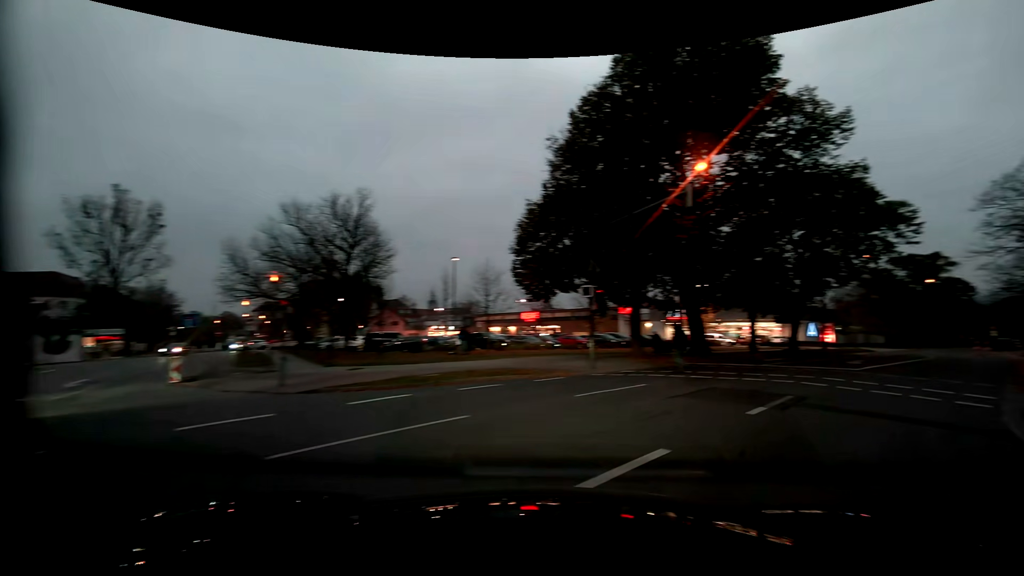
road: residential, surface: asphalt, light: Dusk
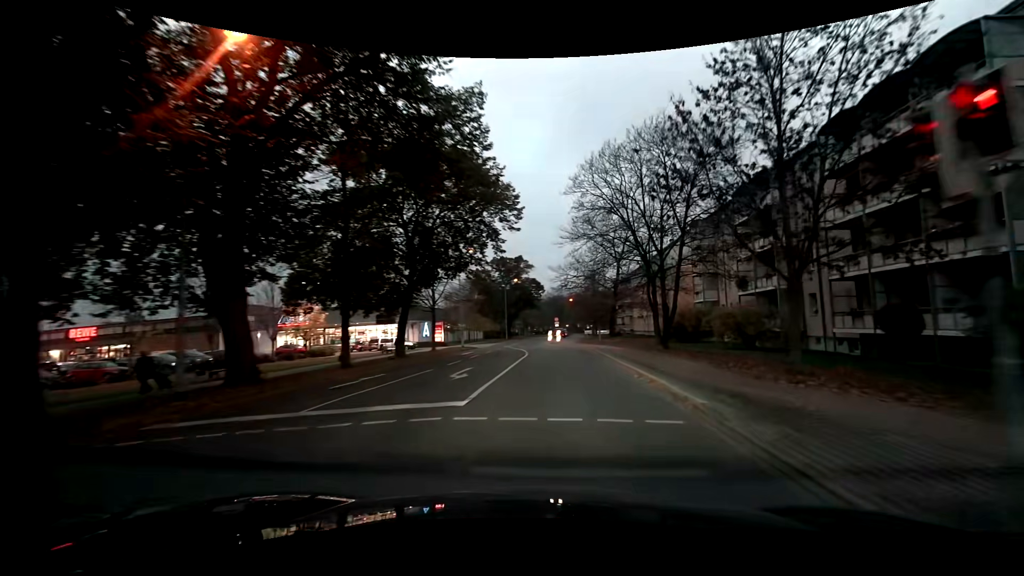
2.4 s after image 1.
(+5.4, +11.3) m; +41°
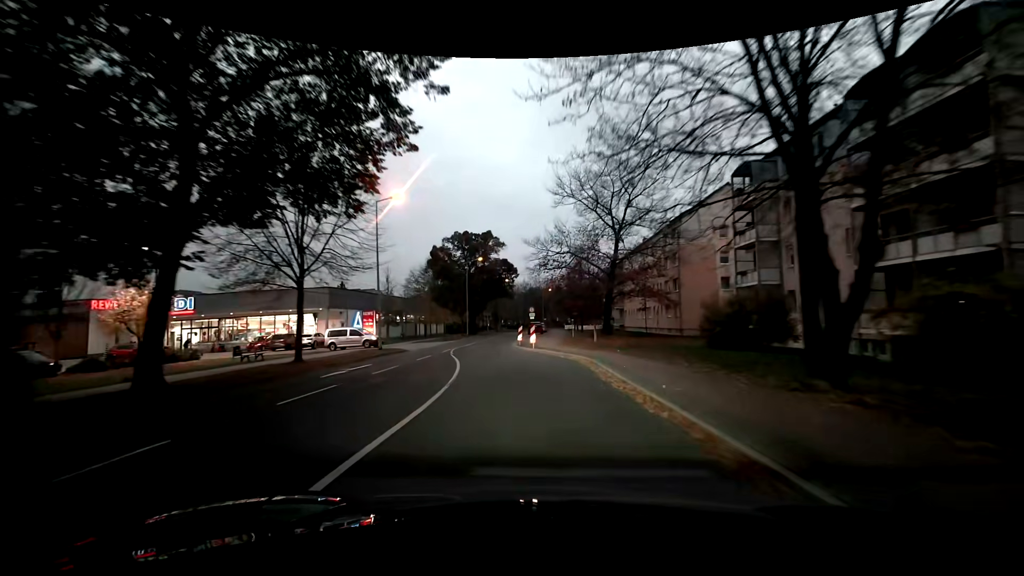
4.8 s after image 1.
(+0.5, +19.0) m; +1°
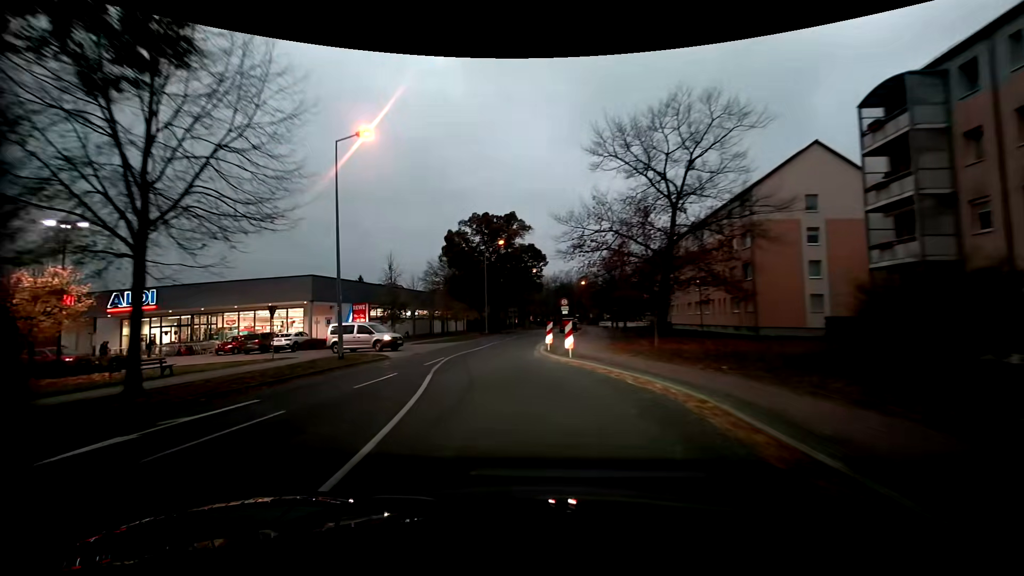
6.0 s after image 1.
(-0.1, +10.4) m; -3°
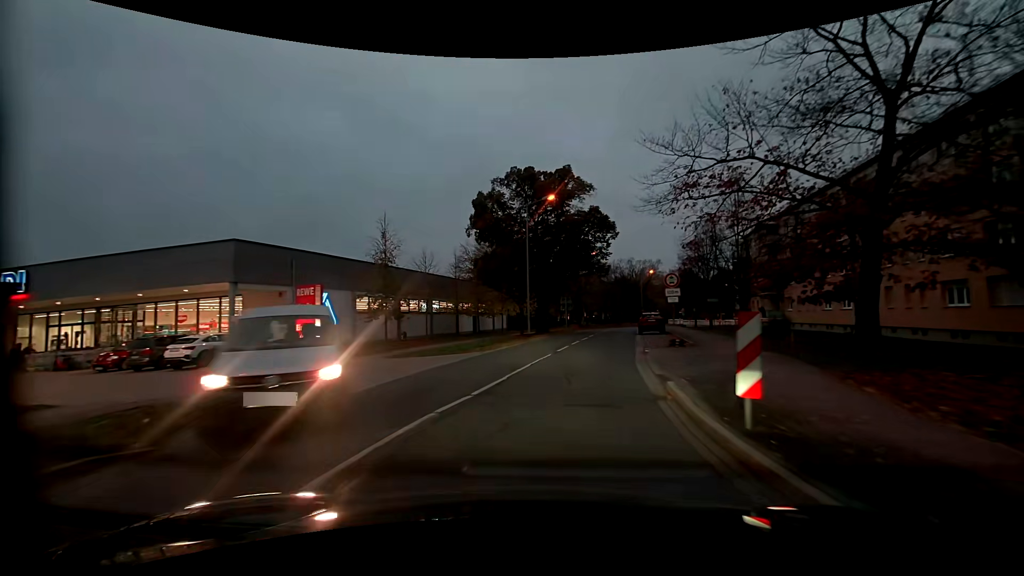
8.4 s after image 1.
(-1.2, +17.0) m; -6°
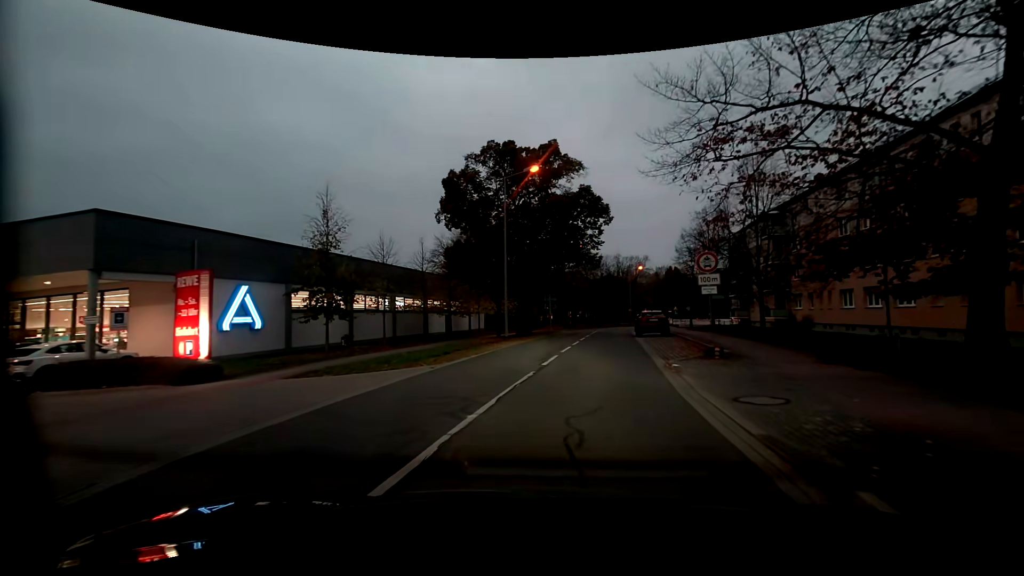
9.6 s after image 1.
(+0.1, +6.0) m; +4°
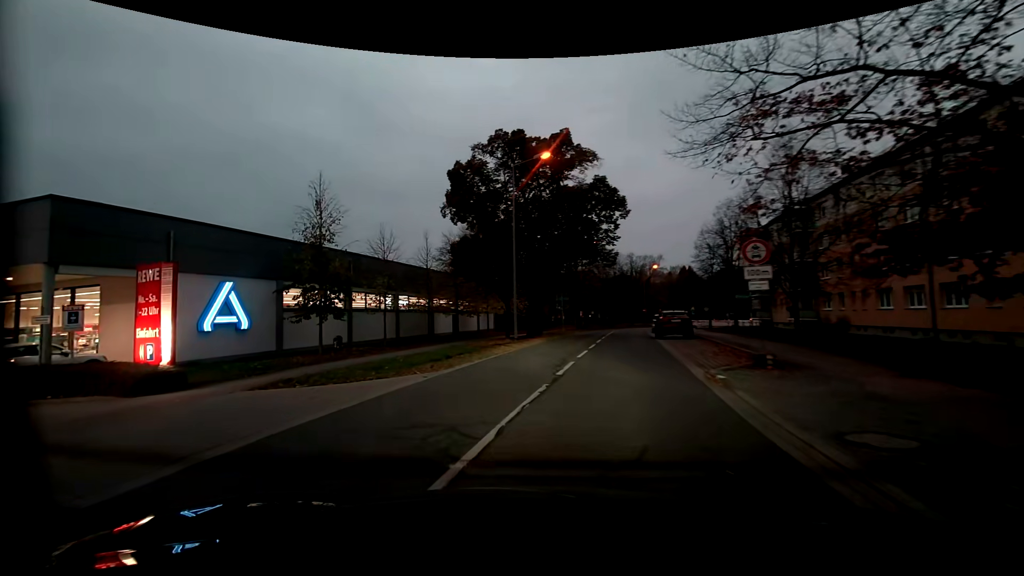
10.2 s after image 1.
(0.0, +2.1) m; -3°
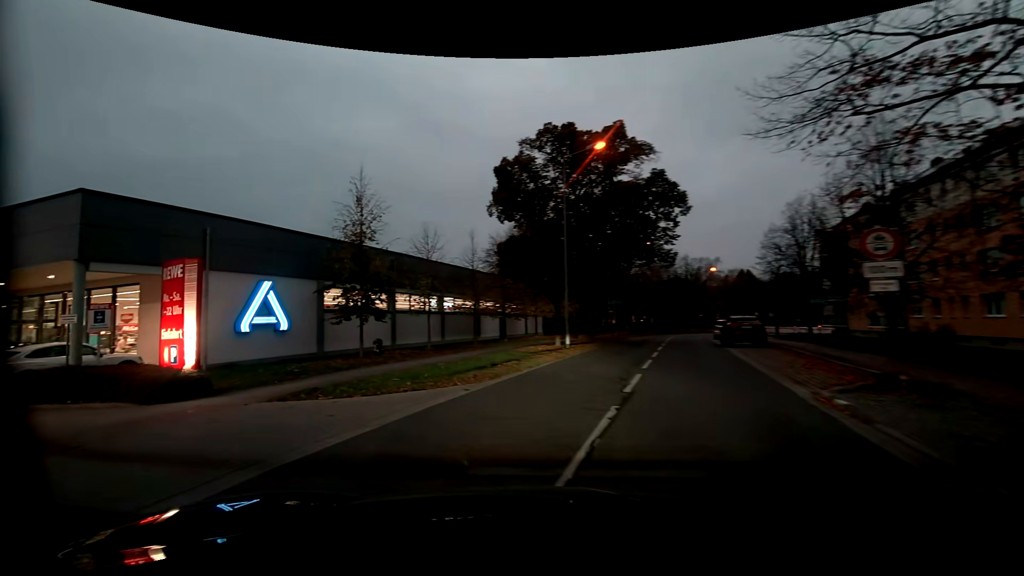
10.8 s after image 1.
(-0.1, +1.7) m; -5°
